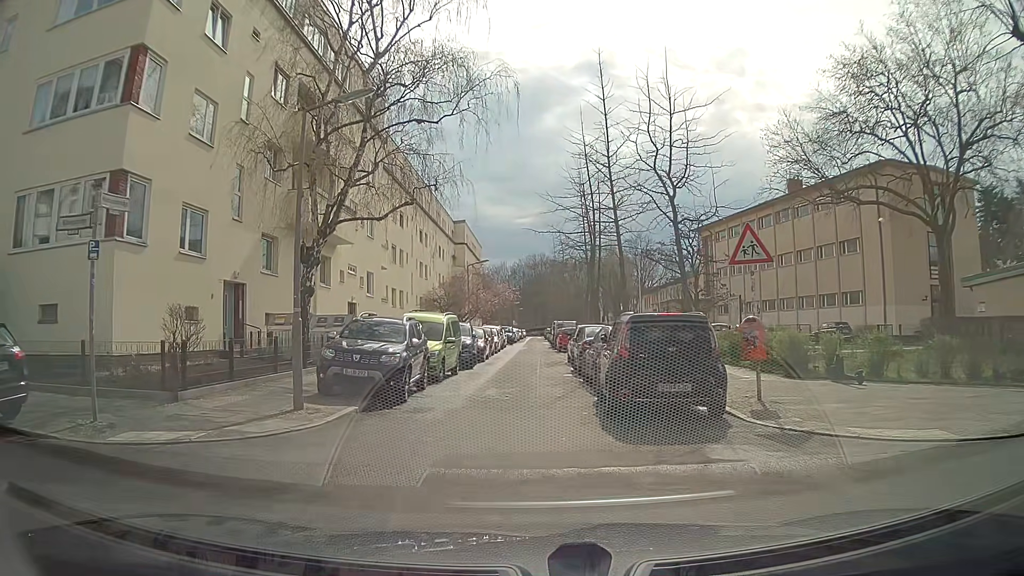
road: residential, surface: asphalt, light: Day
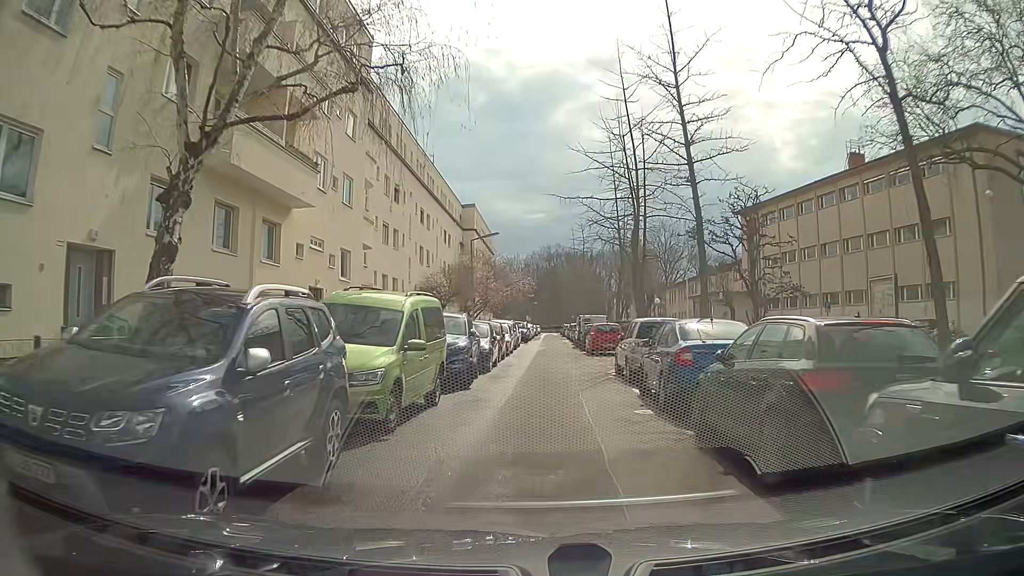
(-0.2, +9.9) m; 0°
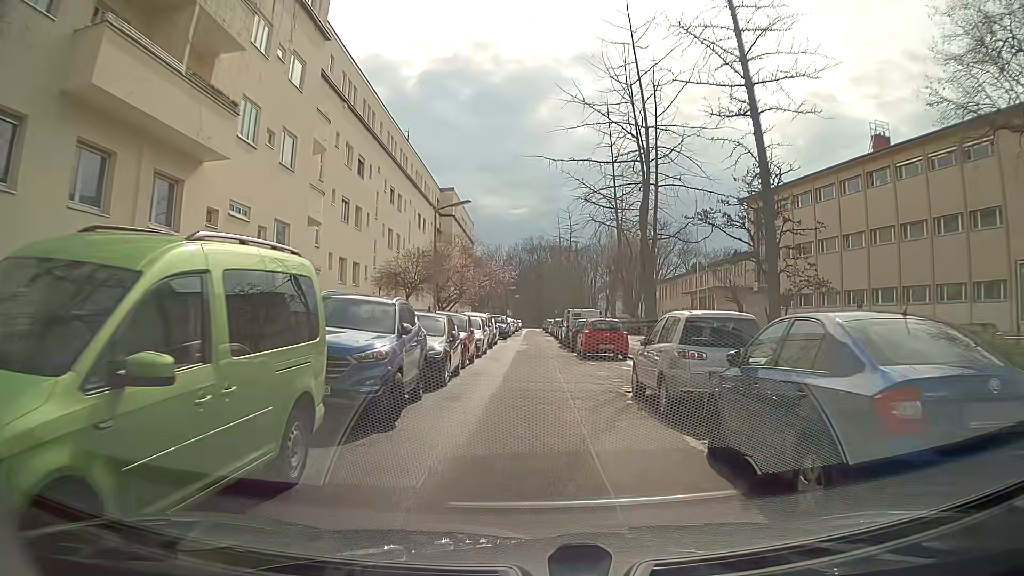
(+0.2, +6.6) m; +3°
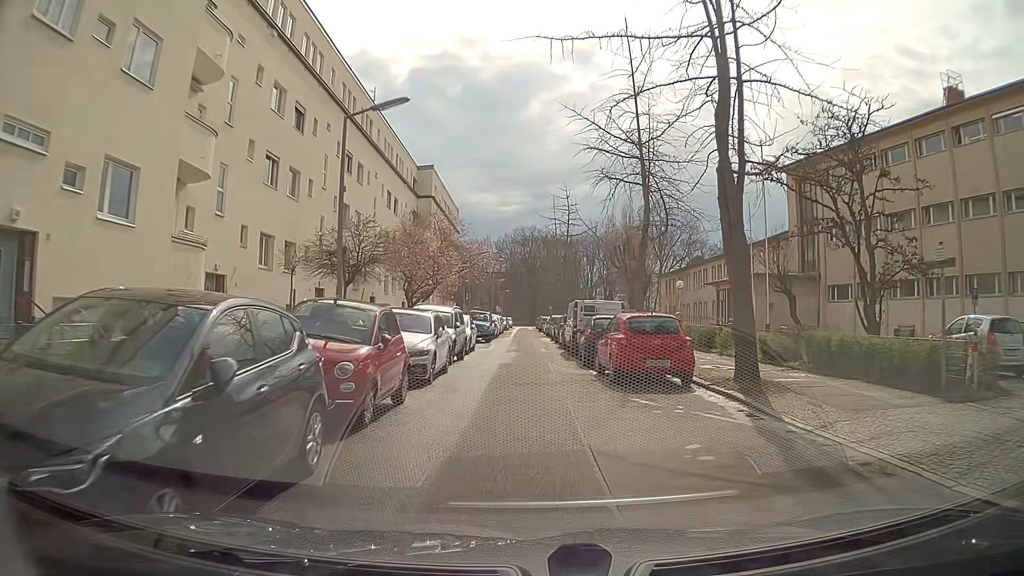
(0.0, +10.9) m; -1°
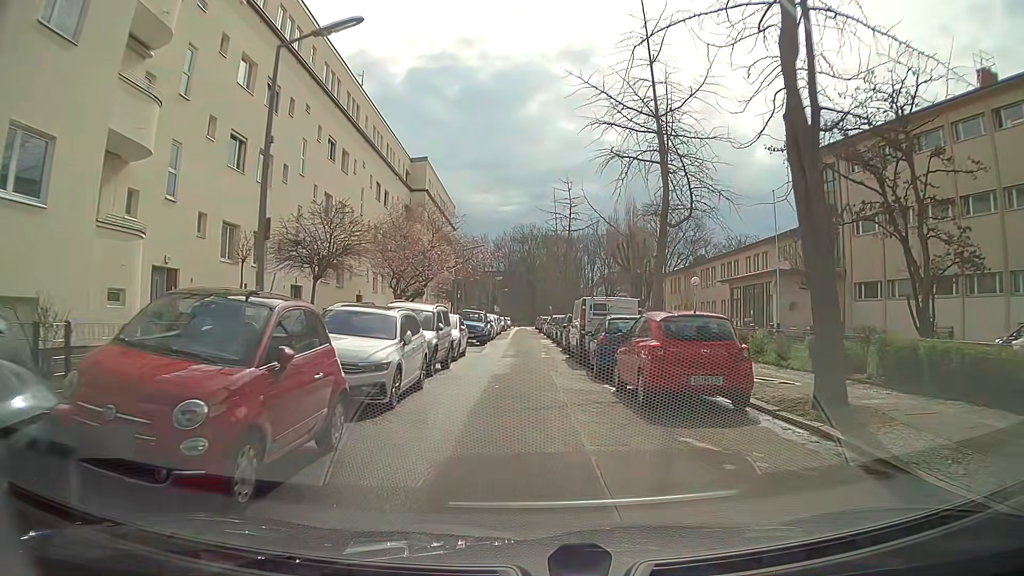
(+0.1, +3.7) m; +2°
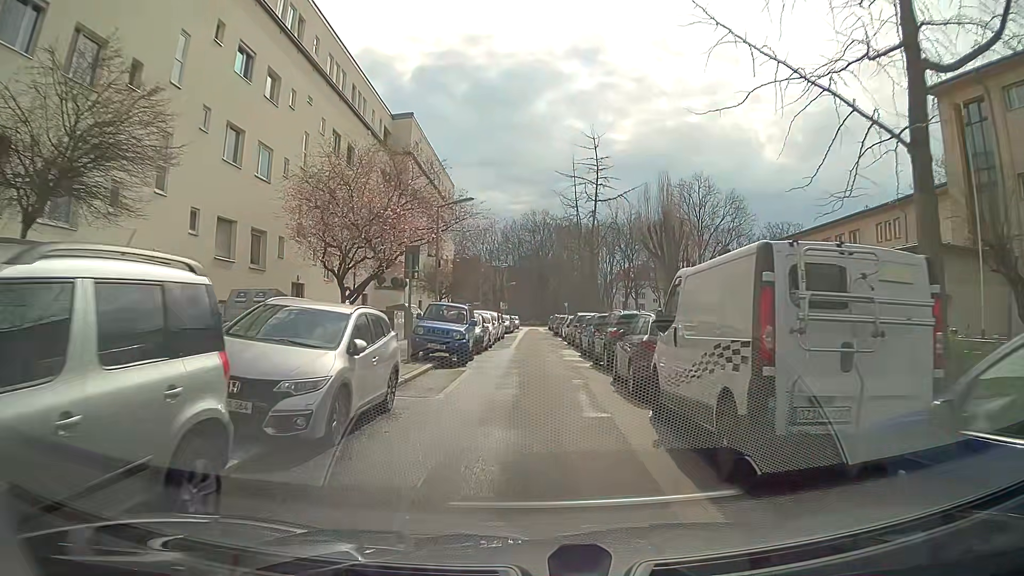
(-0.4, +14.4) m; -3°
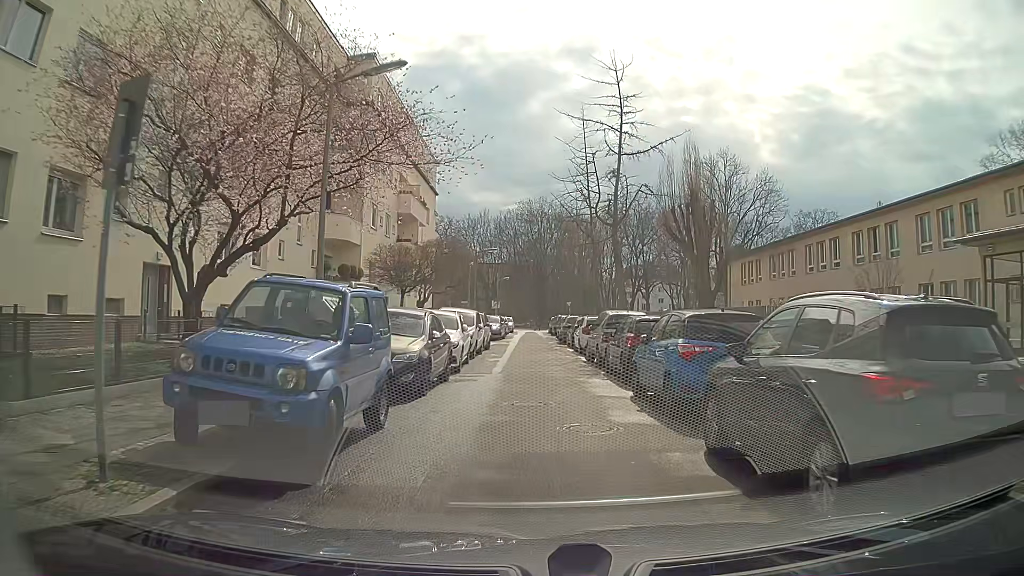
(+0.1, +12.7) m; +1°
